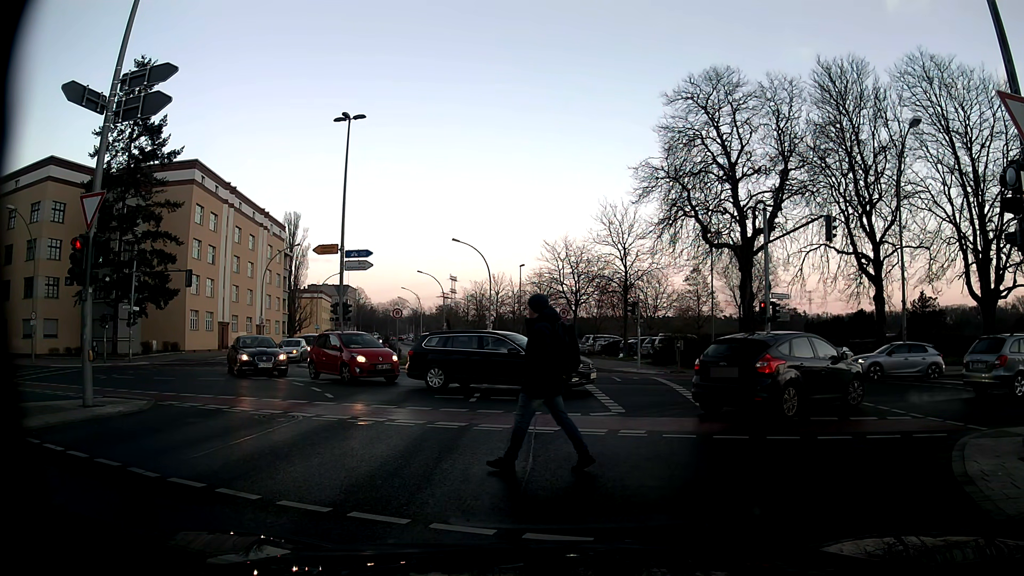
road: secondary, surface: asphalt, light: Day
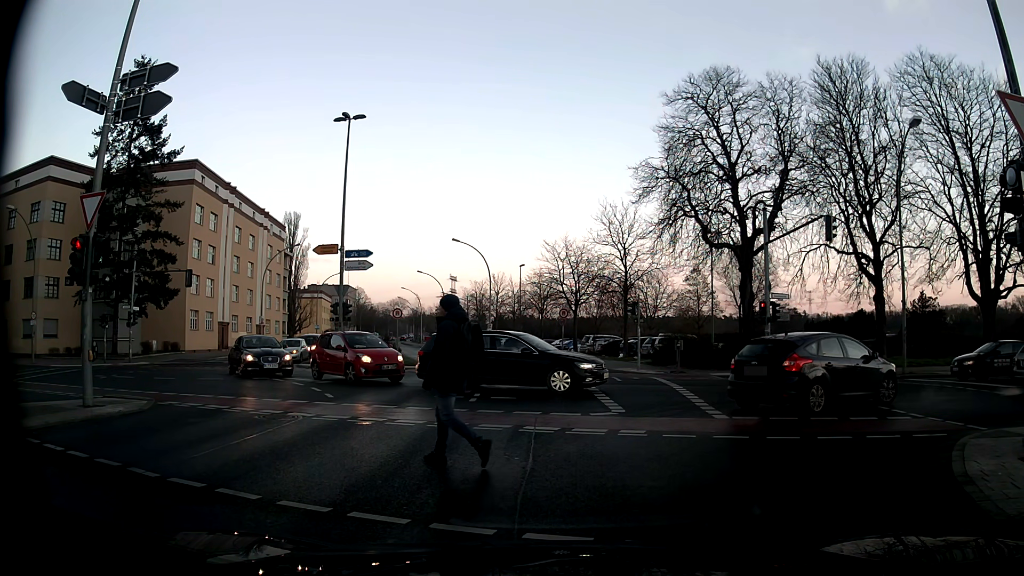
(0.0, 0.0) m; 0°
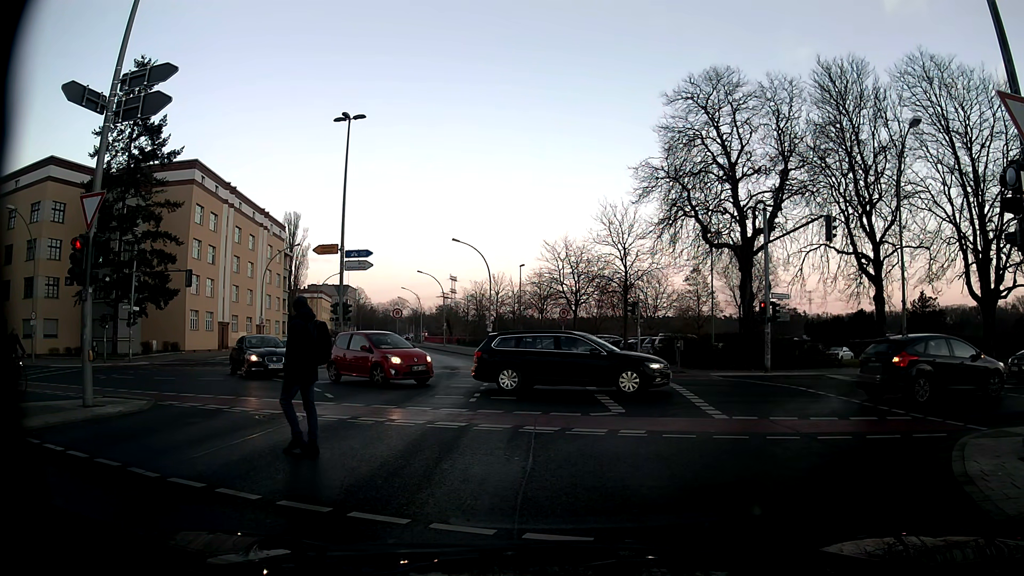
(0.0, 0.0) m; 0°
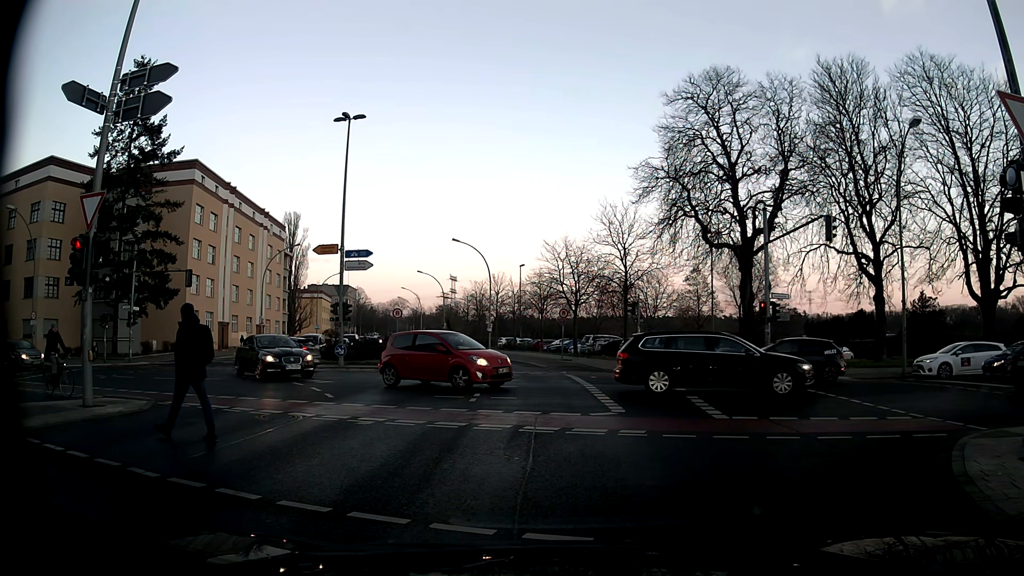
(0.0, 0.0) m; 0°
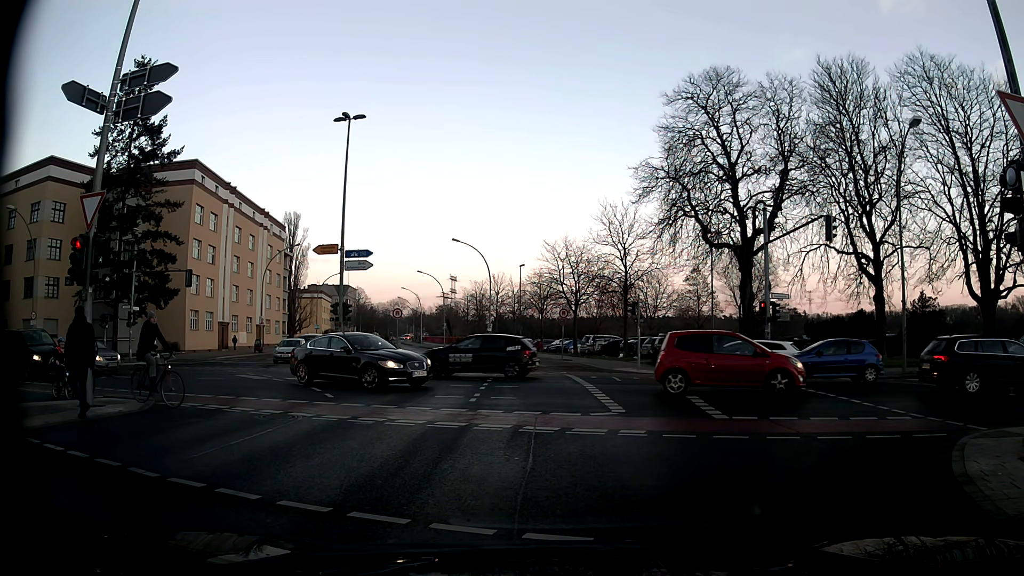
(0.0, 0.0) m; 0°
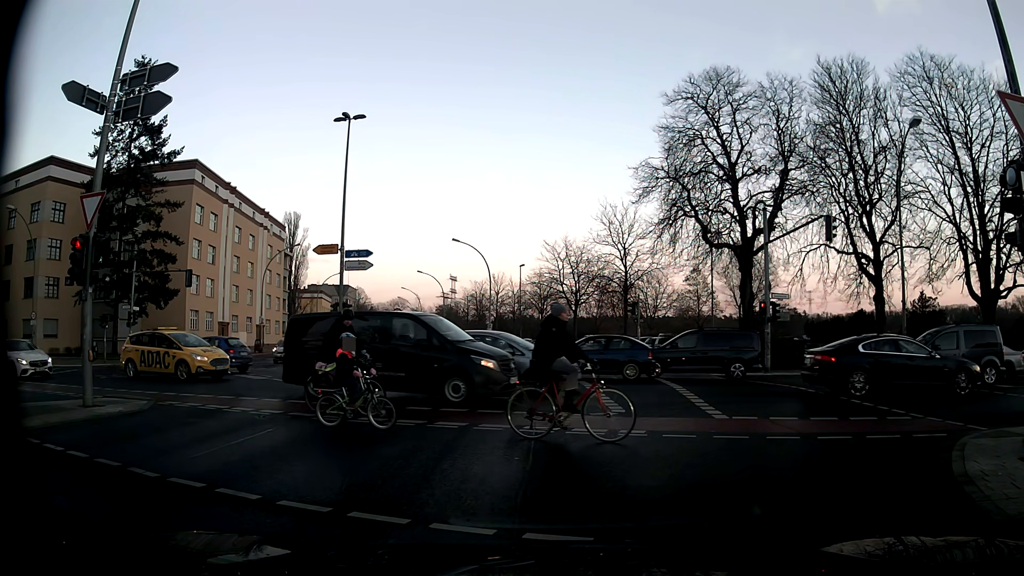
(0.0, 0.0) m; 0°
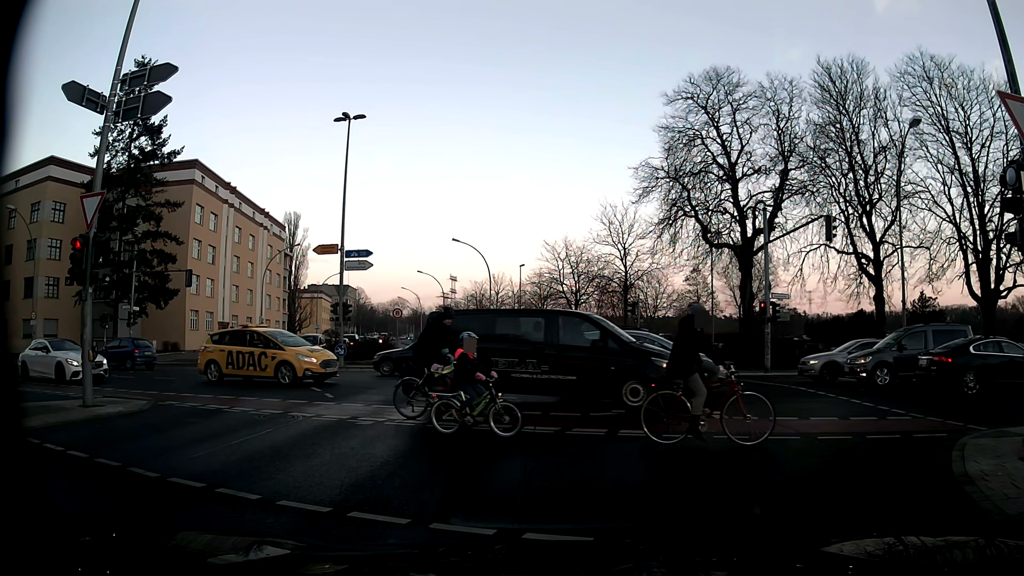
(0.0, 0.0) m; 0°
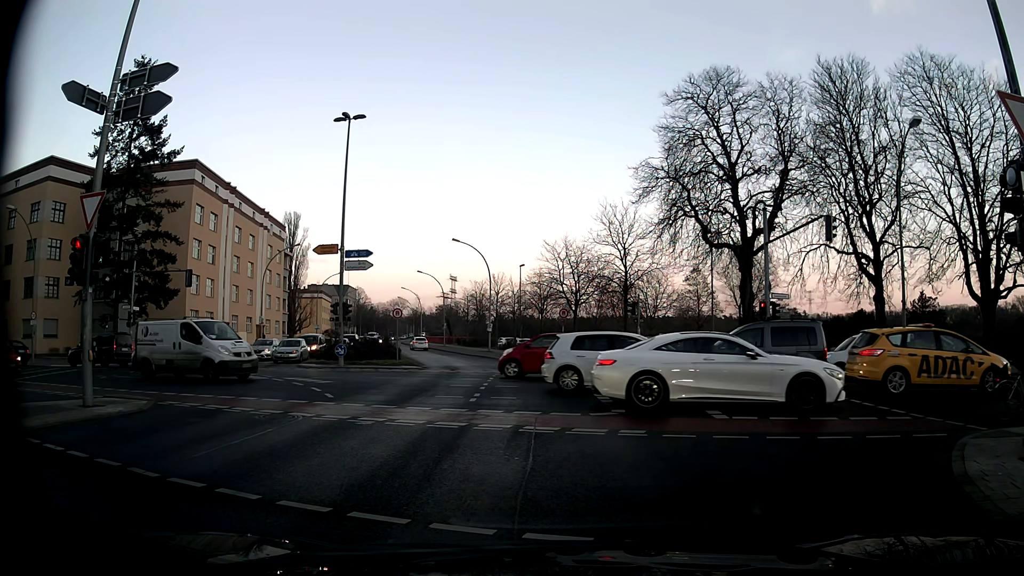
(0.0, 0.0) m; 0°
